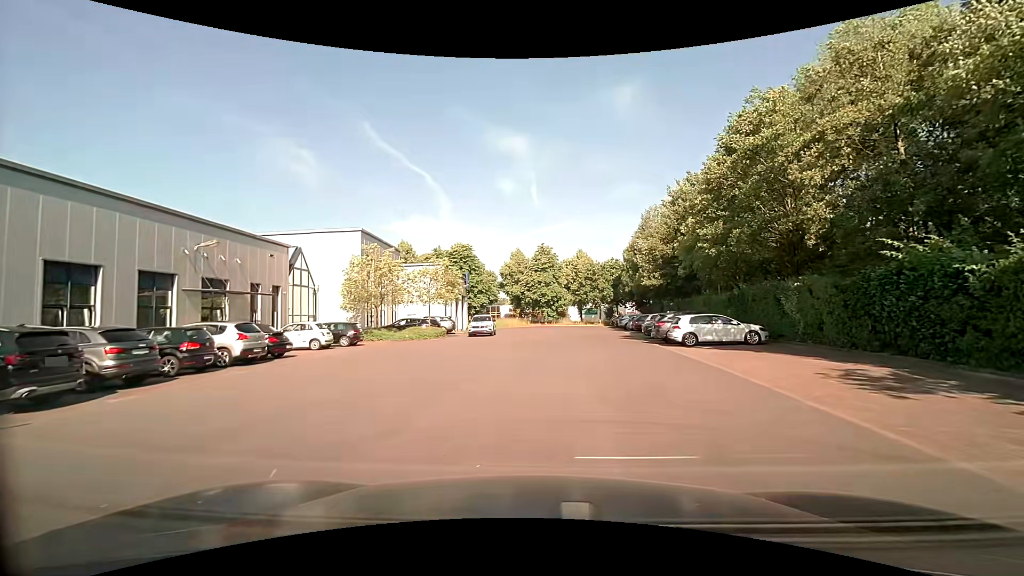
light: Day
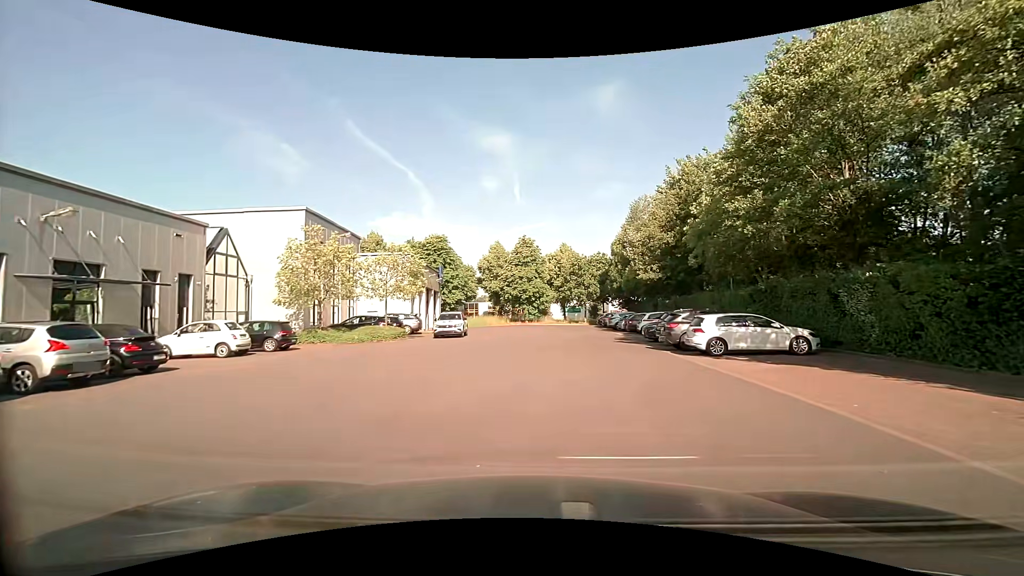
(+0.1, +6.0) m; +2°
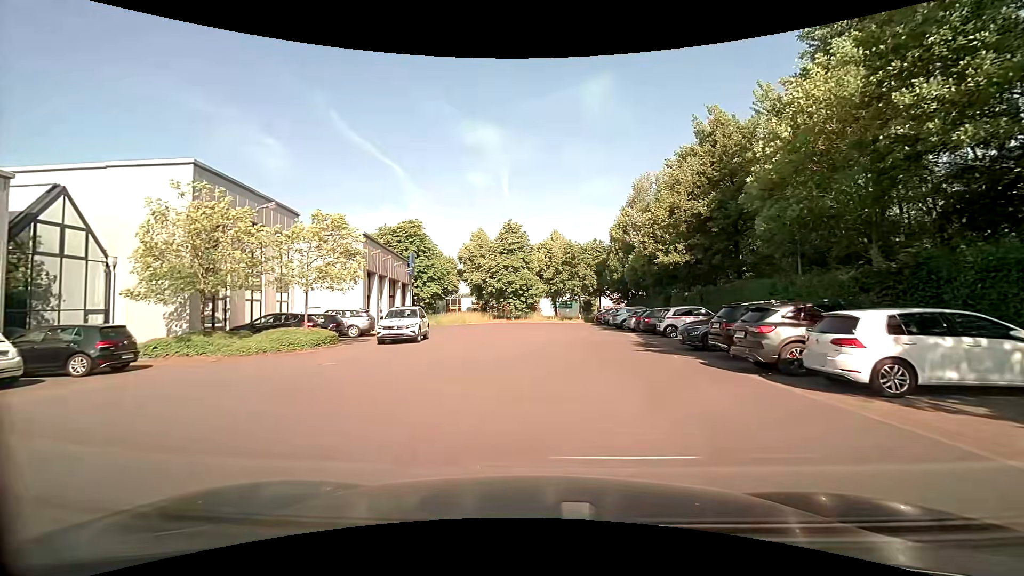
(+0.1, +9.0) m; 0°
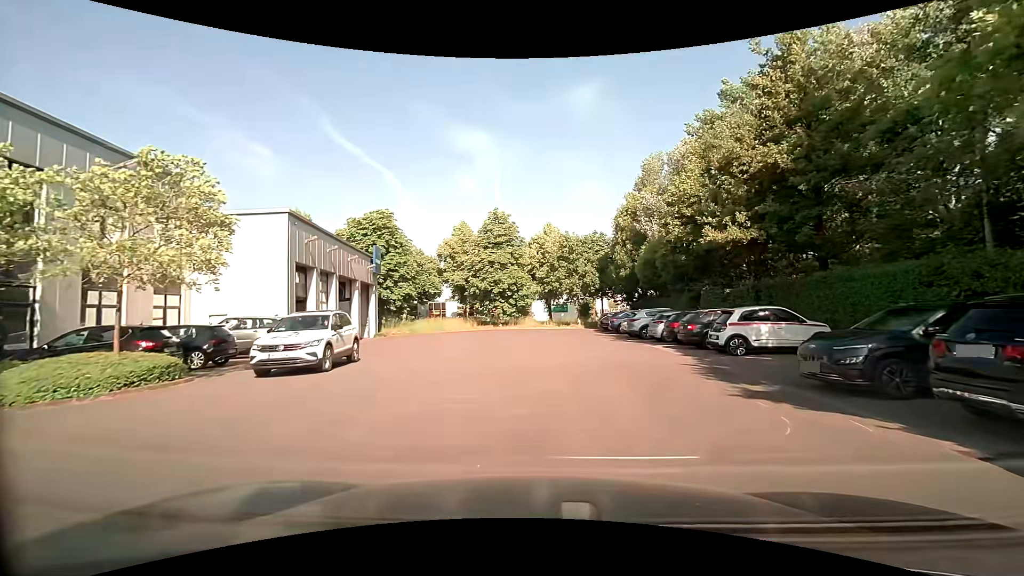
(+0.1, +9.1) m; +2°
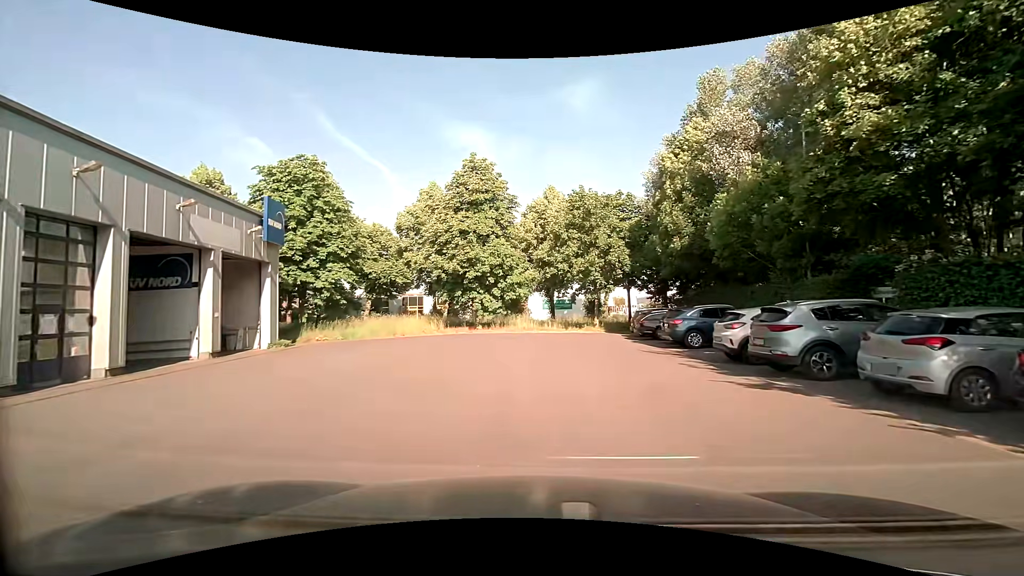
(+0.1, +16.8) m; +2°
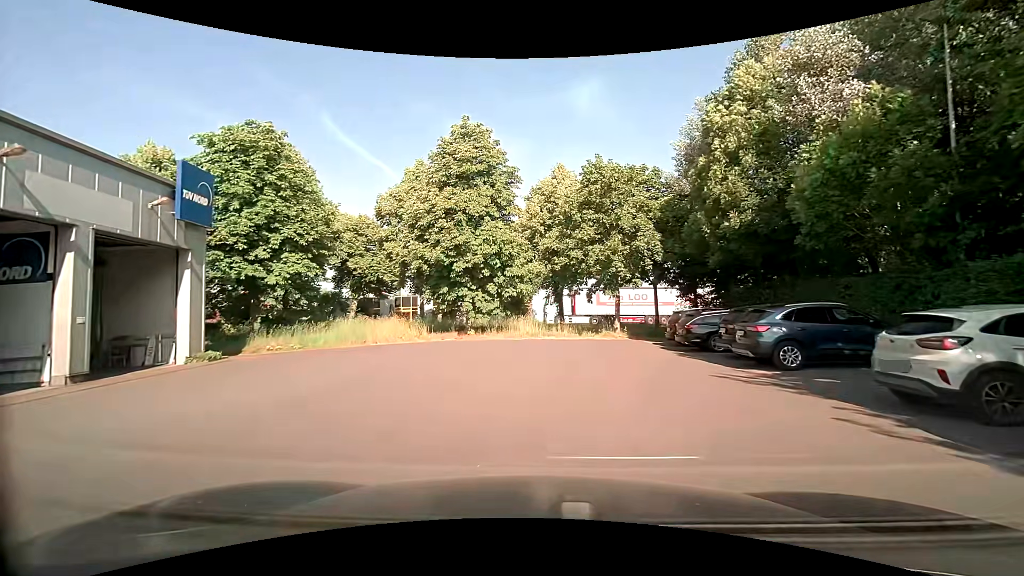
(-0.2, +6.7) m; -2°
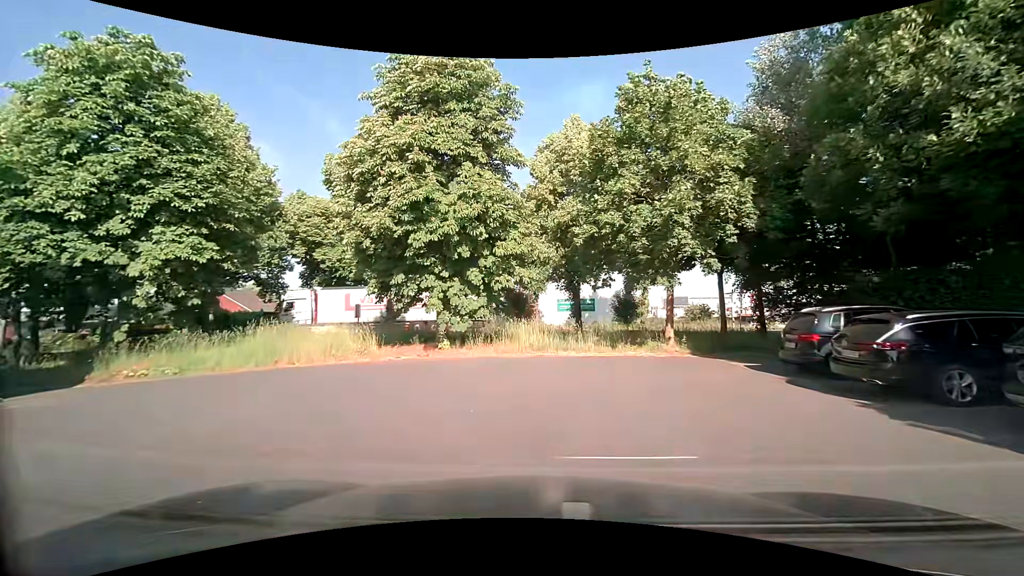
(-0.1, +9.6) m; -1°
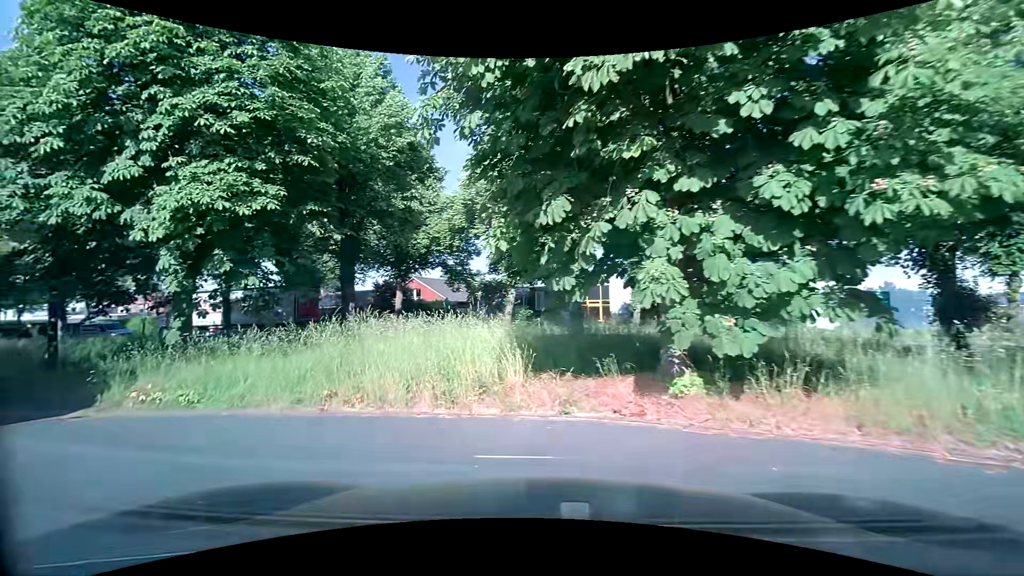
(-1.4, +10.4) m; -21°
(-5, +8) (-15, +11) (-24, +14) (-34, +16) (-44, +18) (-54, +18) (-64, +18) (-74, +19) (-84, +20) (-94, +22) m
